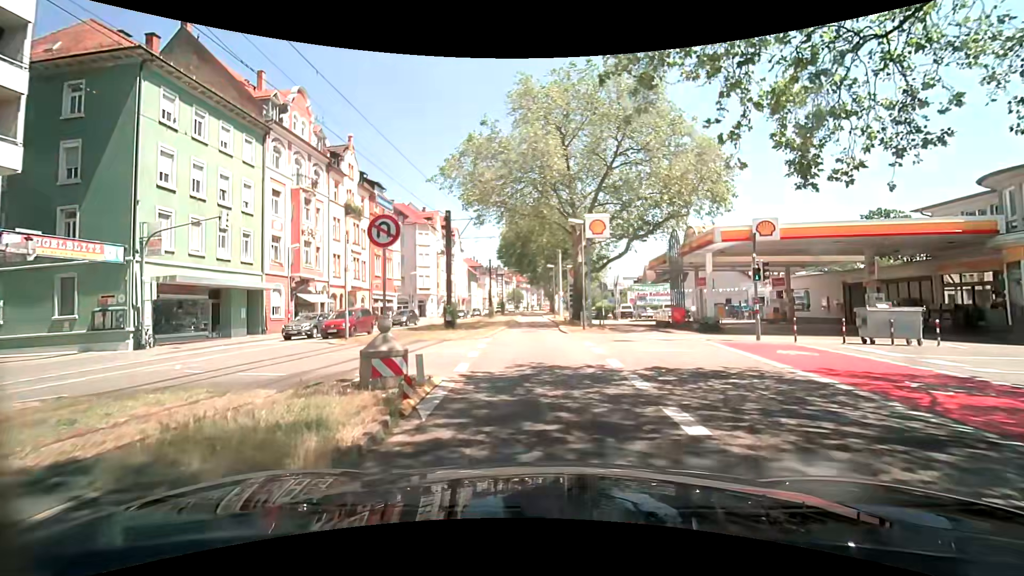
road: secondary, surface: asphalt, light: Day
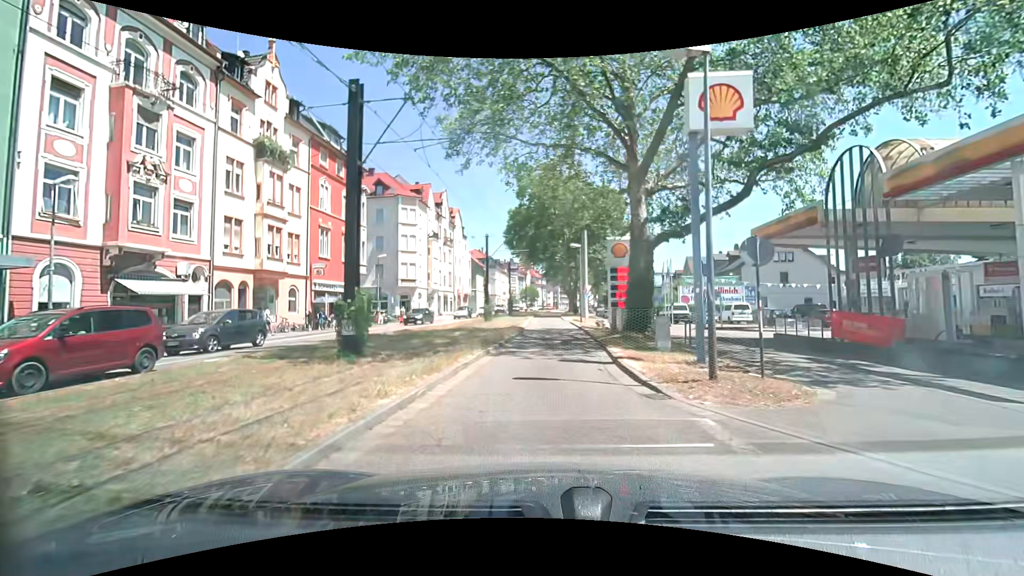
(-0.7, +18.6) m; -3°
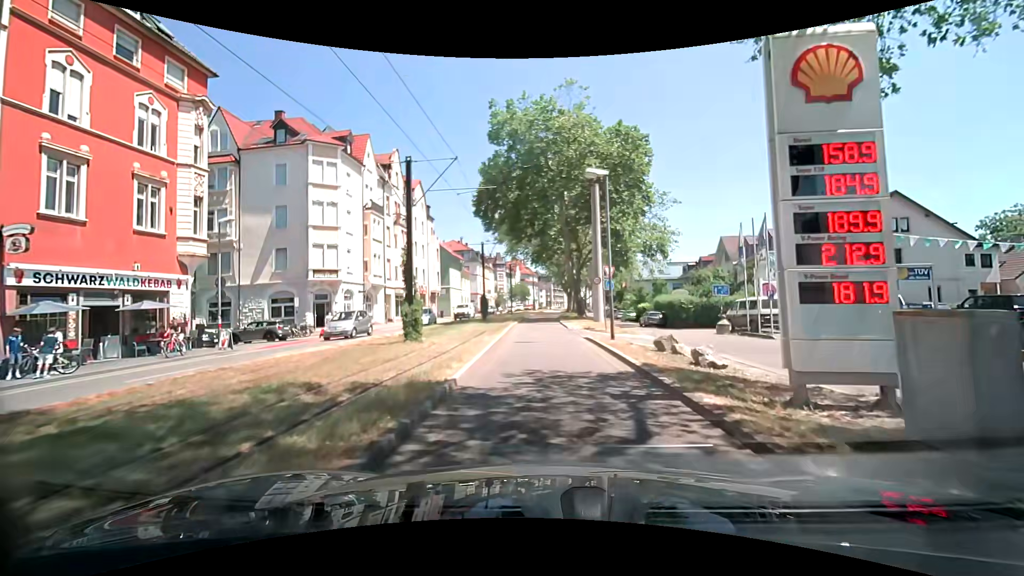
(+0.3, +21.1) m; 0°
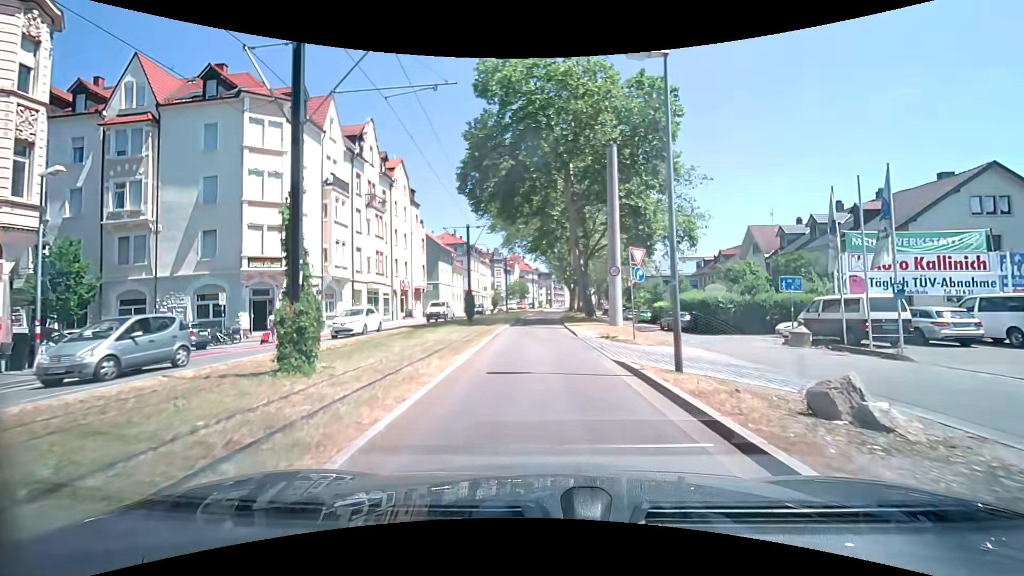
(0.0, +8.7) m; 0°
(0, +10) (0, +20) (0, +30) (+1, +40) (+1, +50) (+2, +60) (+2, +70) (+3, +80) (+3, +90) (+4, +100) m
